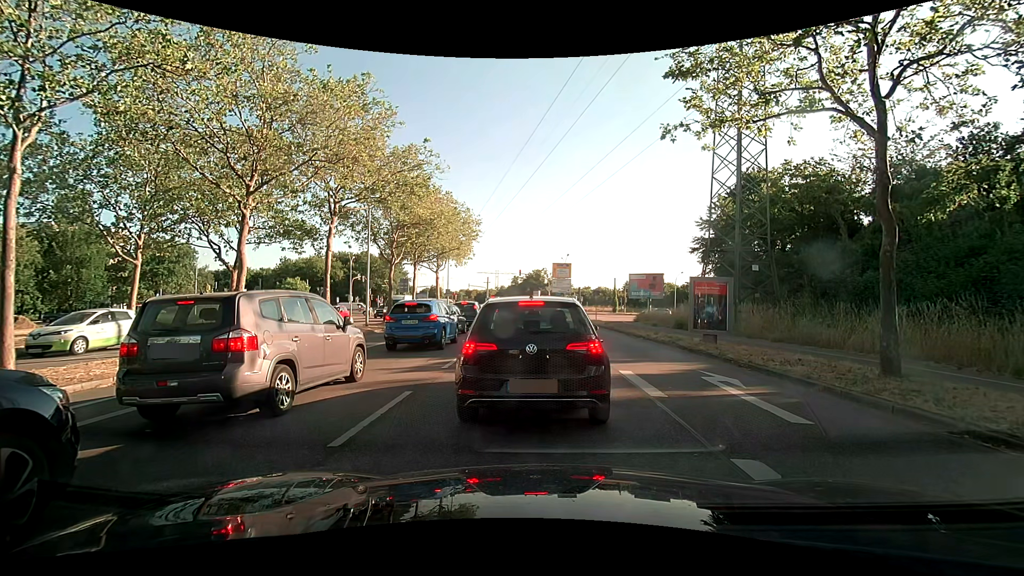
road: primary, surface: asphalt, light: Day
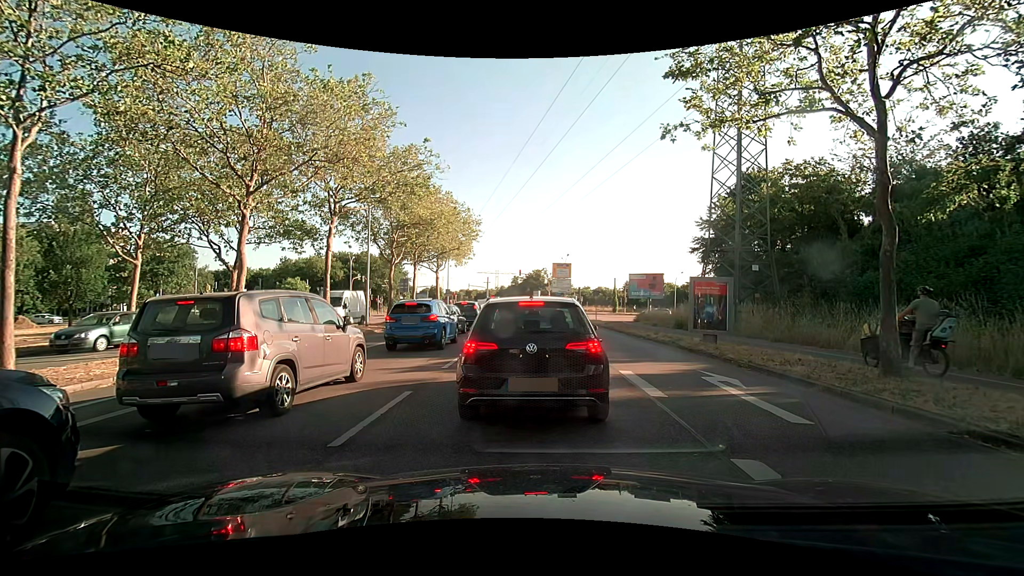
(0.0, 0.0) m; 0°
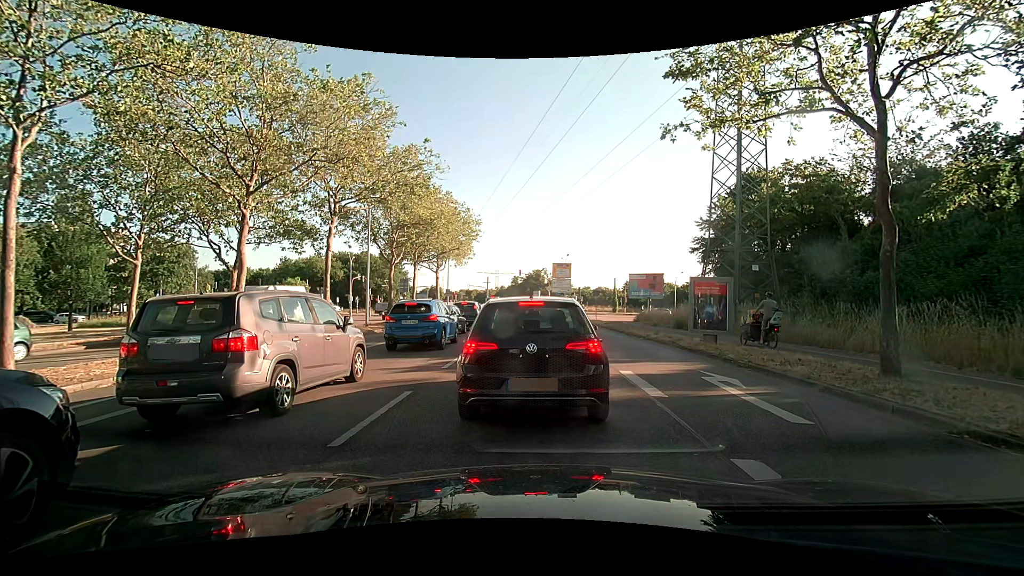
(0.0, 0.0) m; 0°
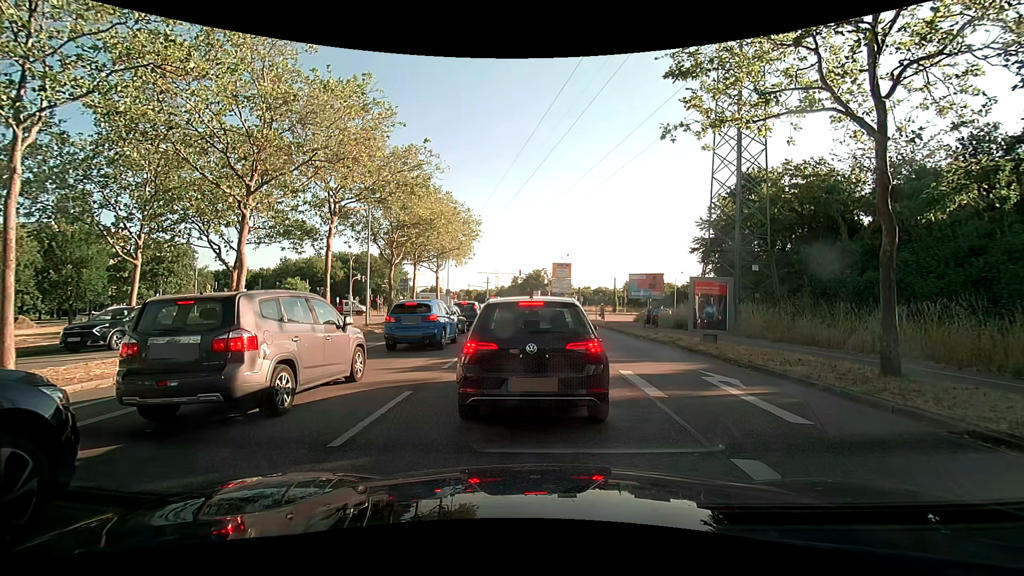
(0.0, 0.0) m; 0°
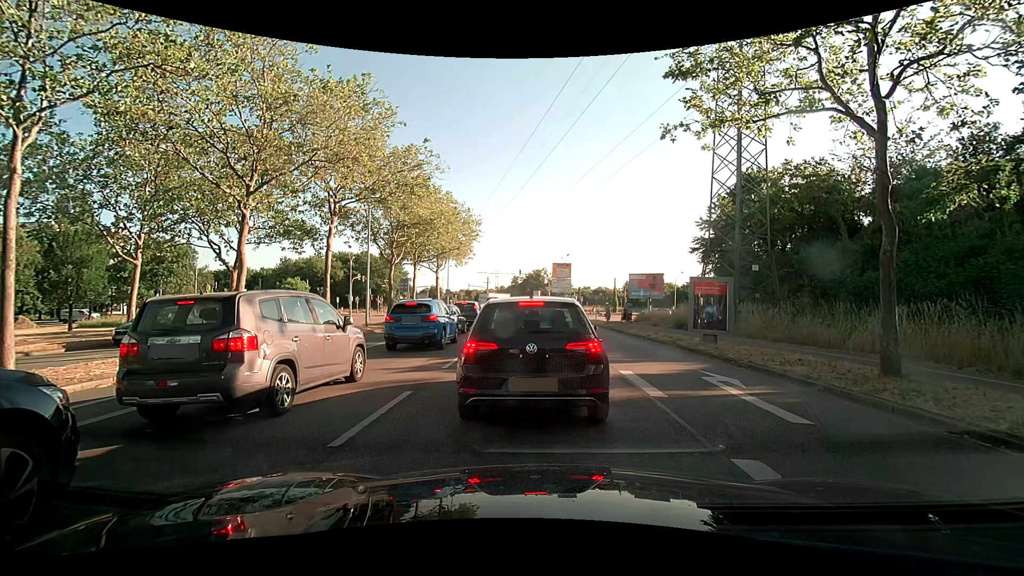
(0.0, 0.0) m; 0°
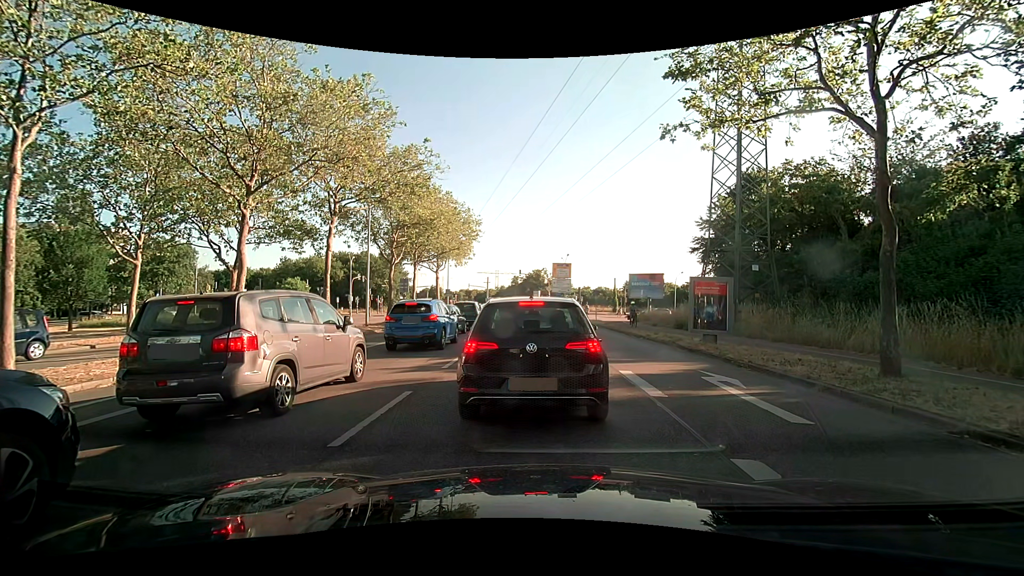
(0.0, 0.0) m; 0°
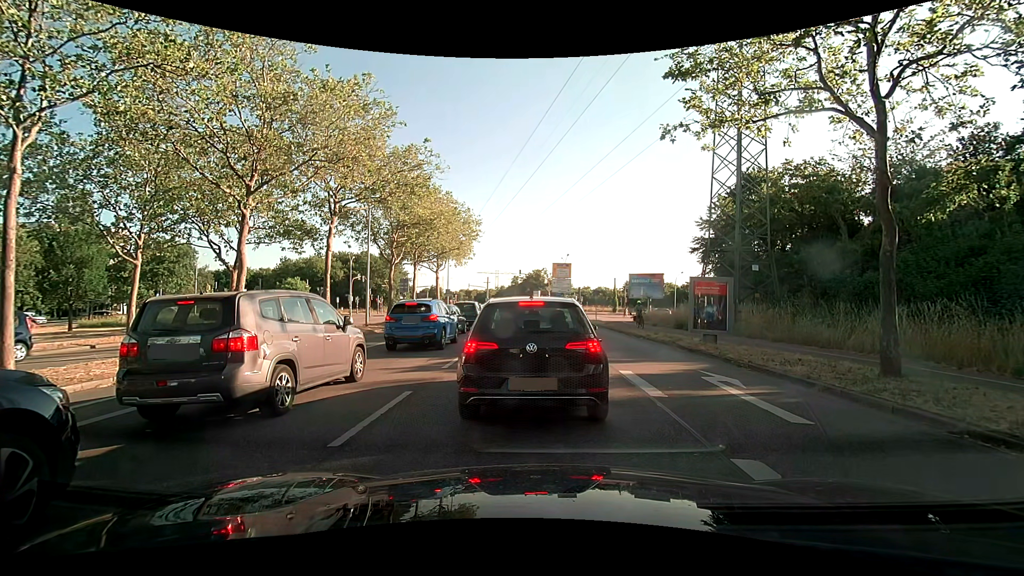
(0.0, 0.0) m; 0°
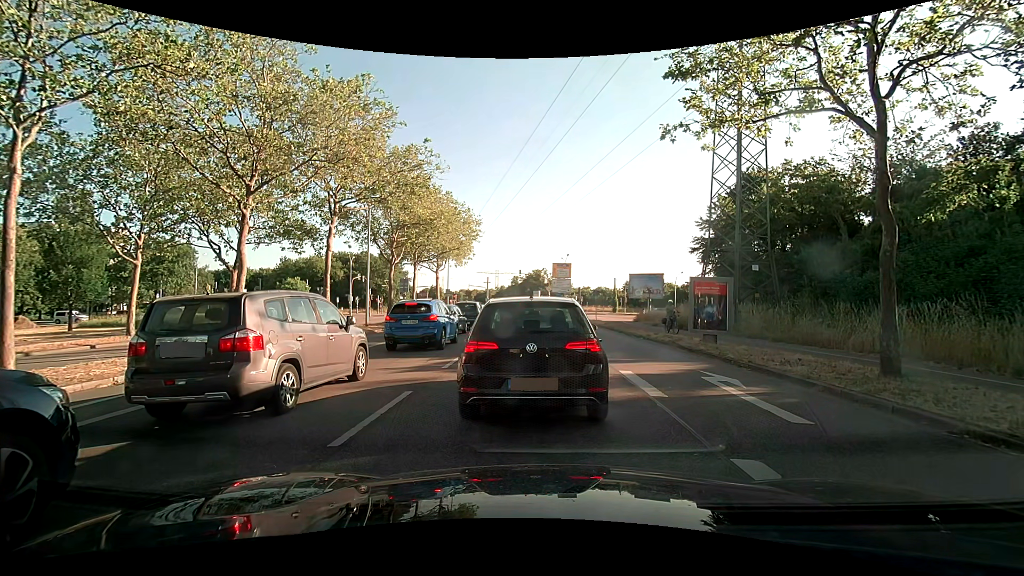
(0.0, 0.0) m; 0°
